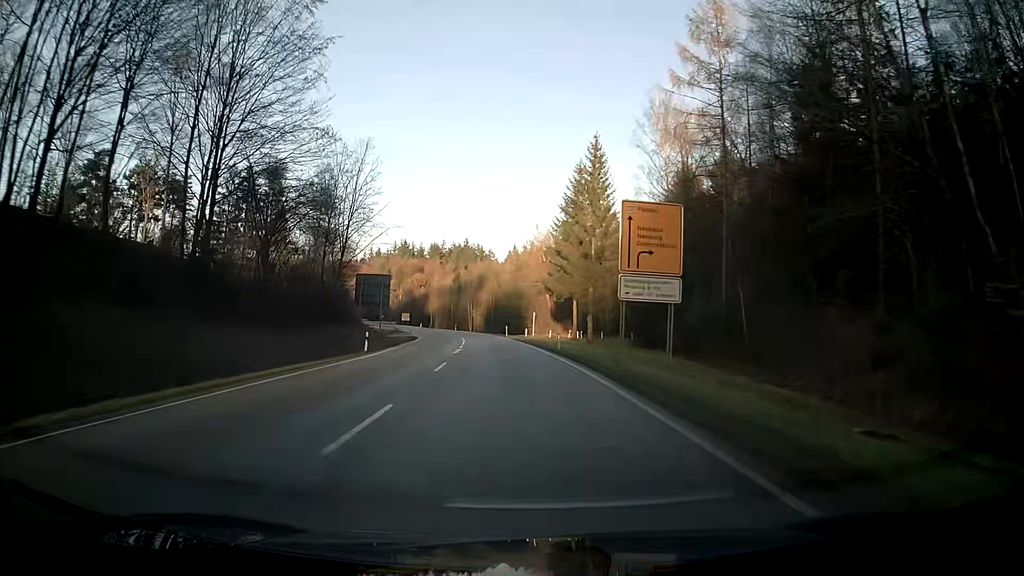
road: secondary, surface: asphalt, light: Day
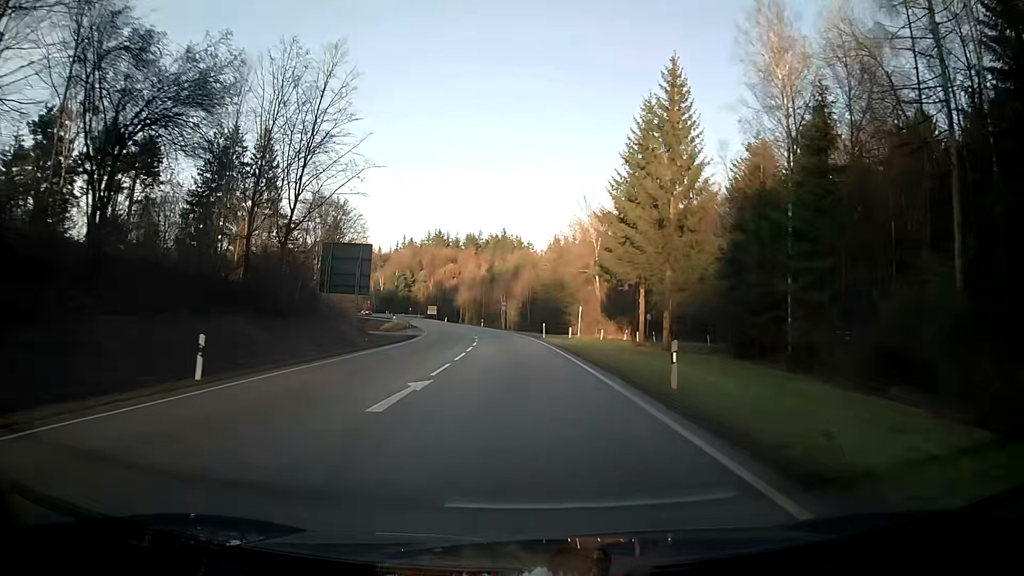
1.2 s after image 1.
(-0.5, +21.6) m; -3°
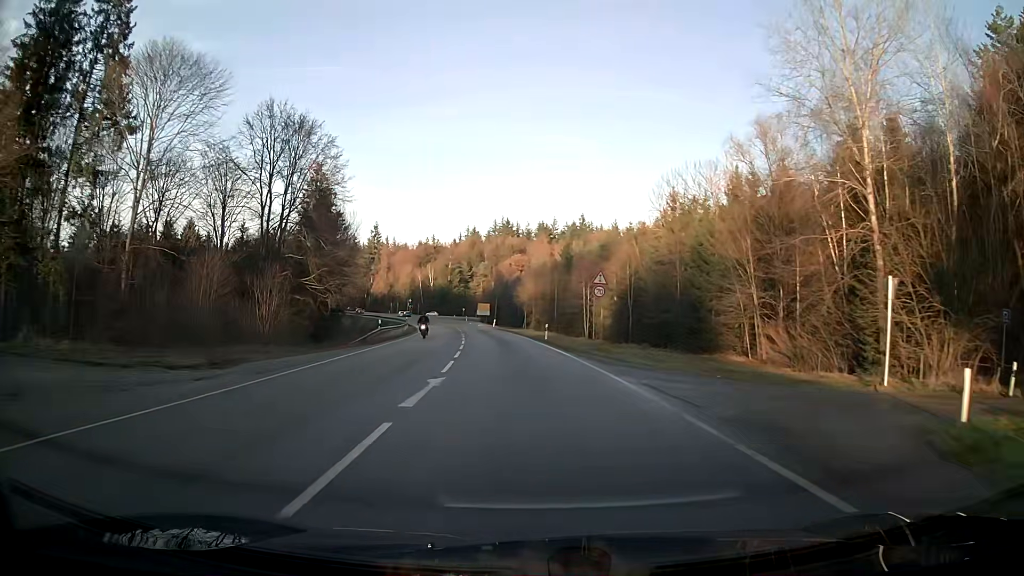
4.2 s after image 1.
(-3.2, +54.1) m; -7°
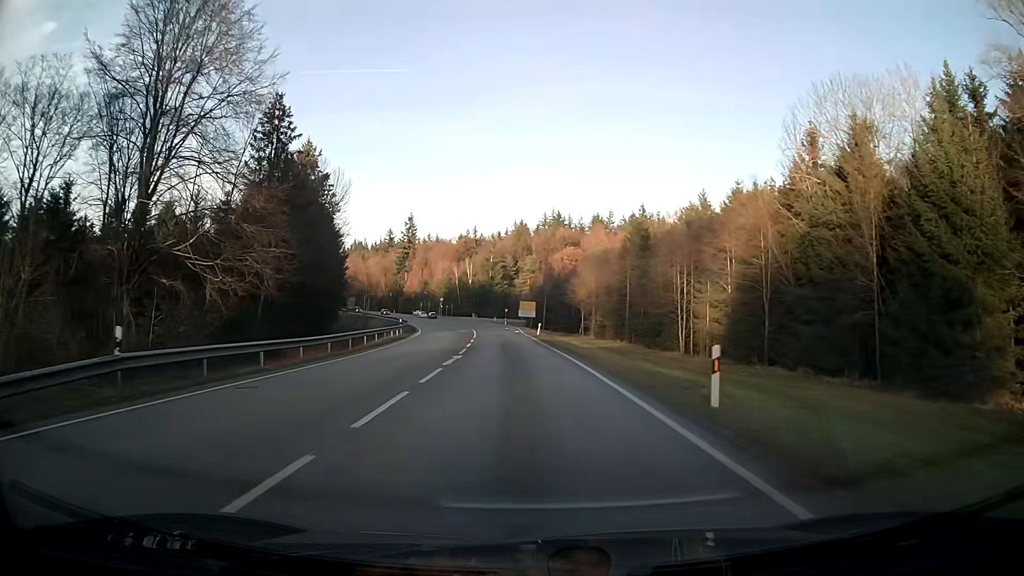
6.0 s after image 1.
(-1.2, +32.4) m; -4°
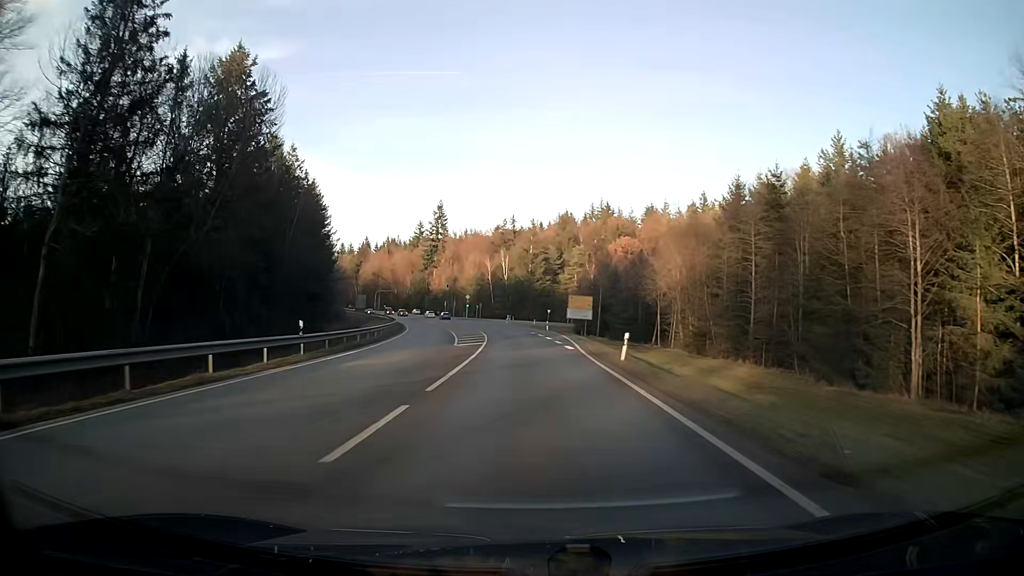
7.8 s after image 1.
(-1.0, +32.4) m; -3°
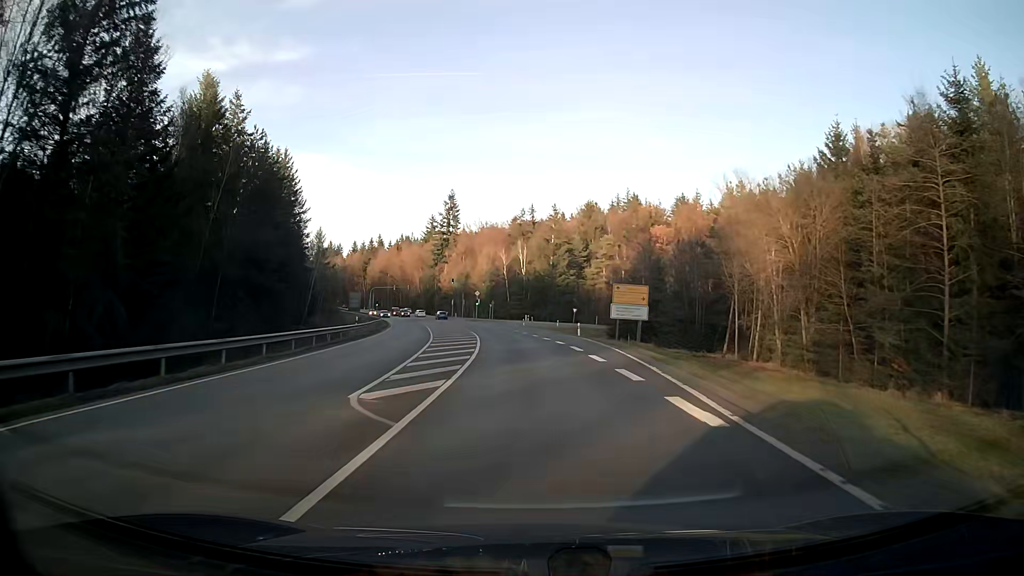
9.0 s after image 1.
(-0.3, +21.6) m; -2°
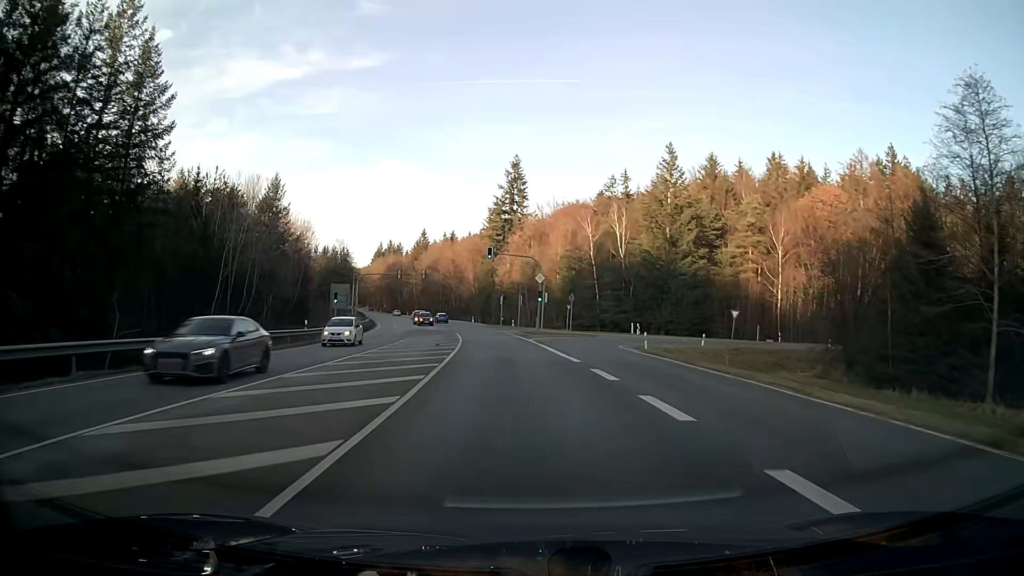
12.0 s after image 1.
(-3.2, +53.8) m; -7°
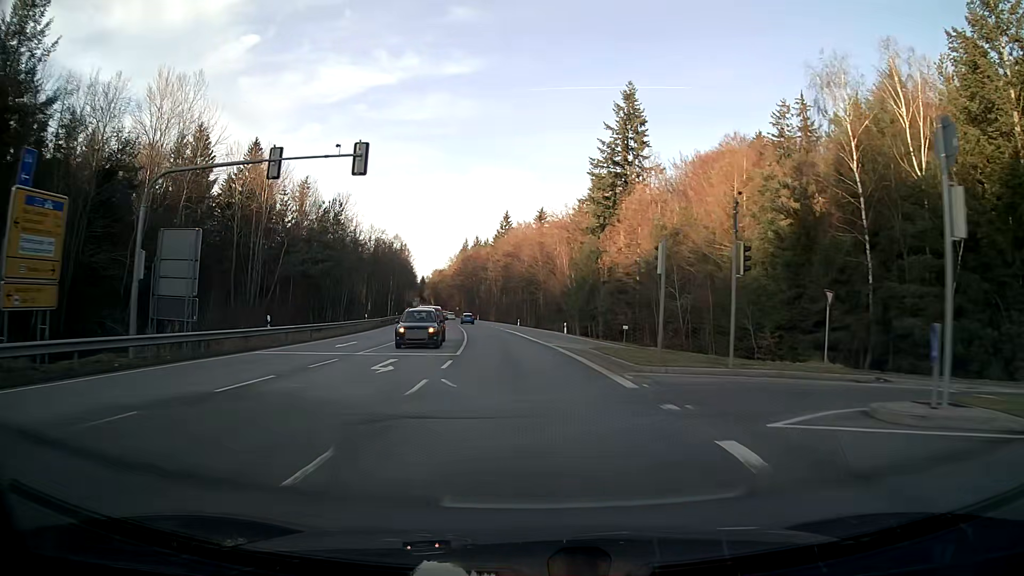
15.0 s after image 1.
(-3.9, +53.7) m; -8°
